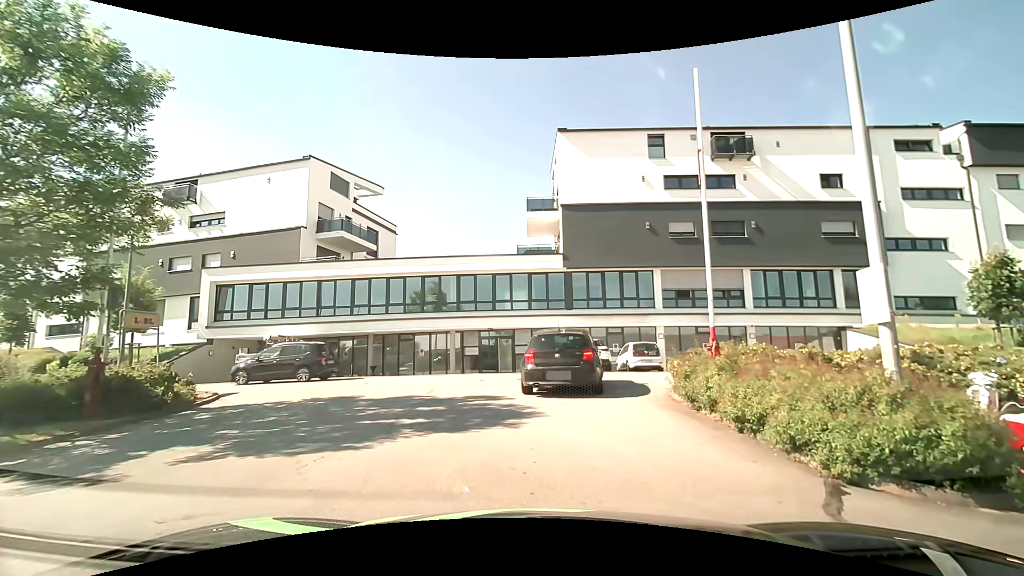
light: Day
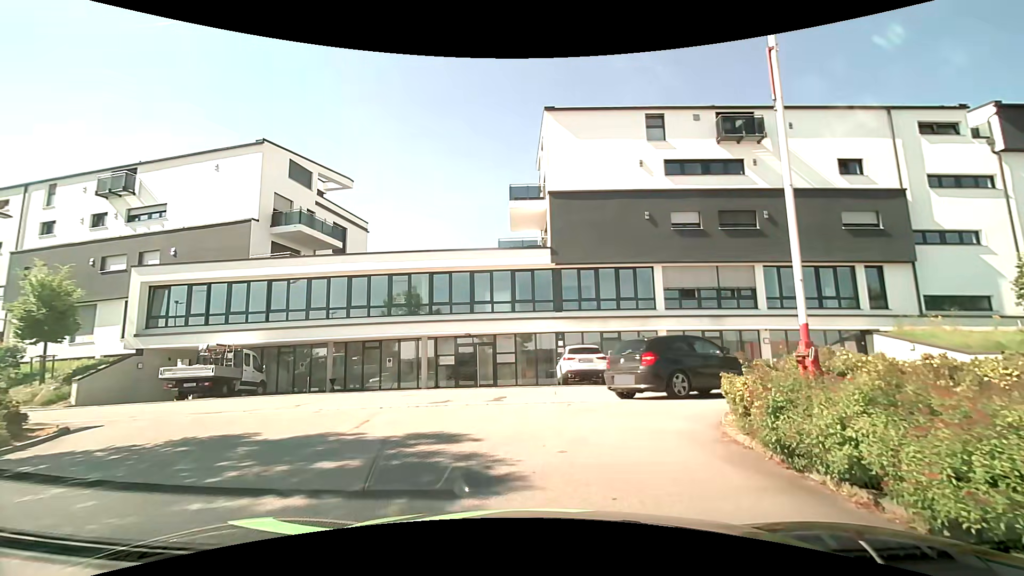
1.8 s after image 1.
(+0.1, +3.8) m; +1°
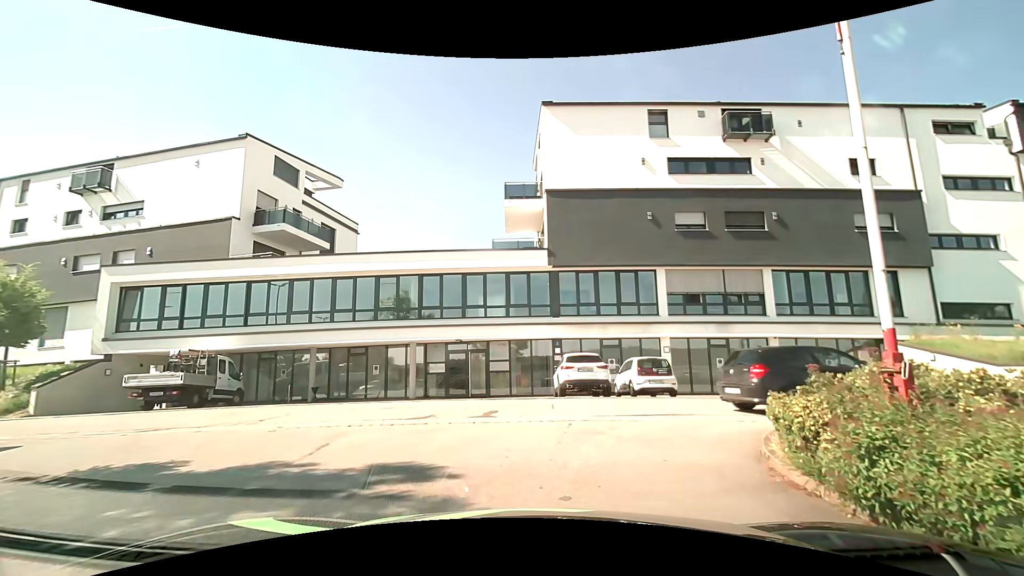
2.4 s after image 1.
(0.0, +1.5) m; 0°
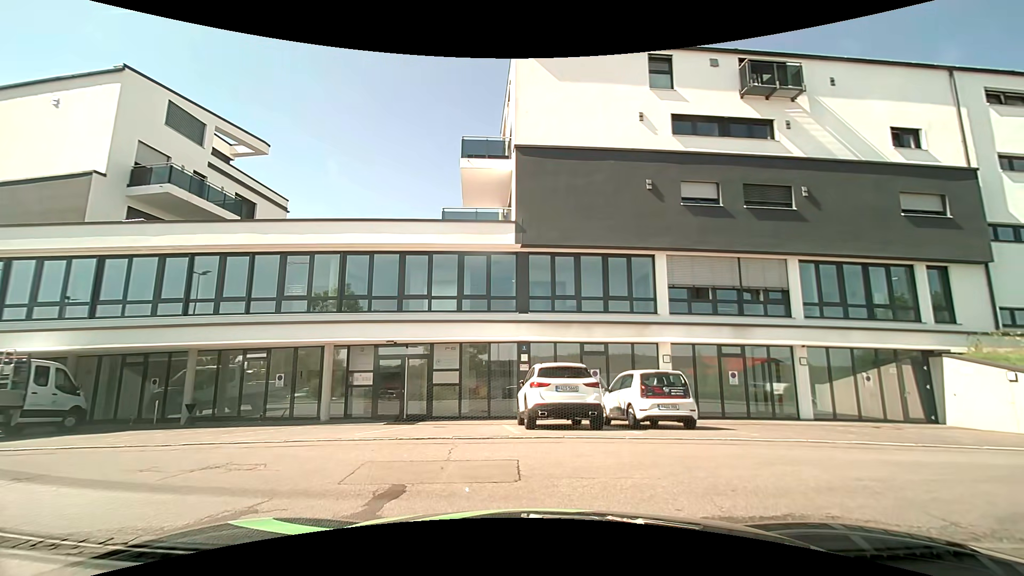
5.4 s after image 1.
(+0.2, +5.8) m; +5°
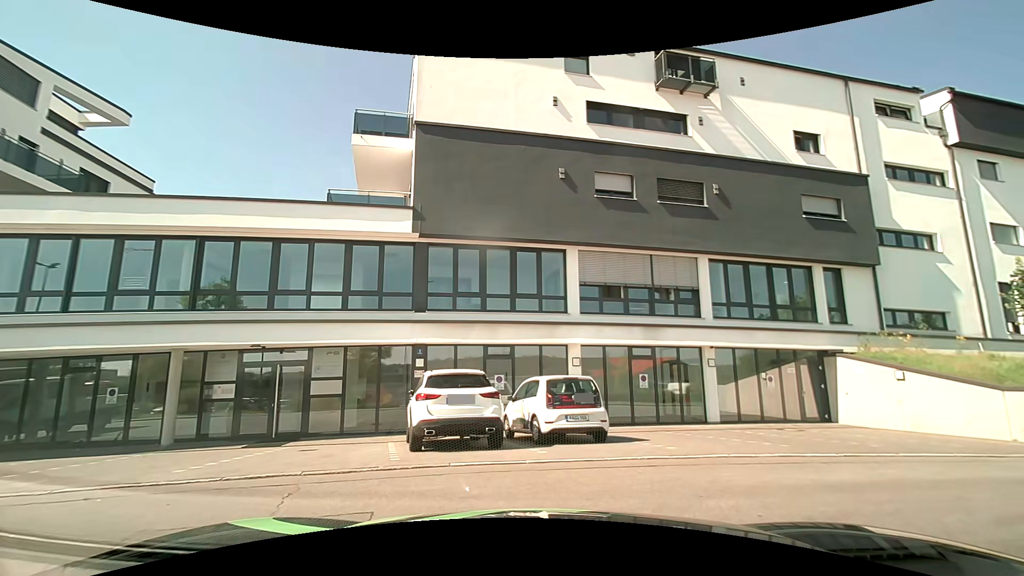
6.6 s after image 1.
(+0.2, +2.0) m; +9°
